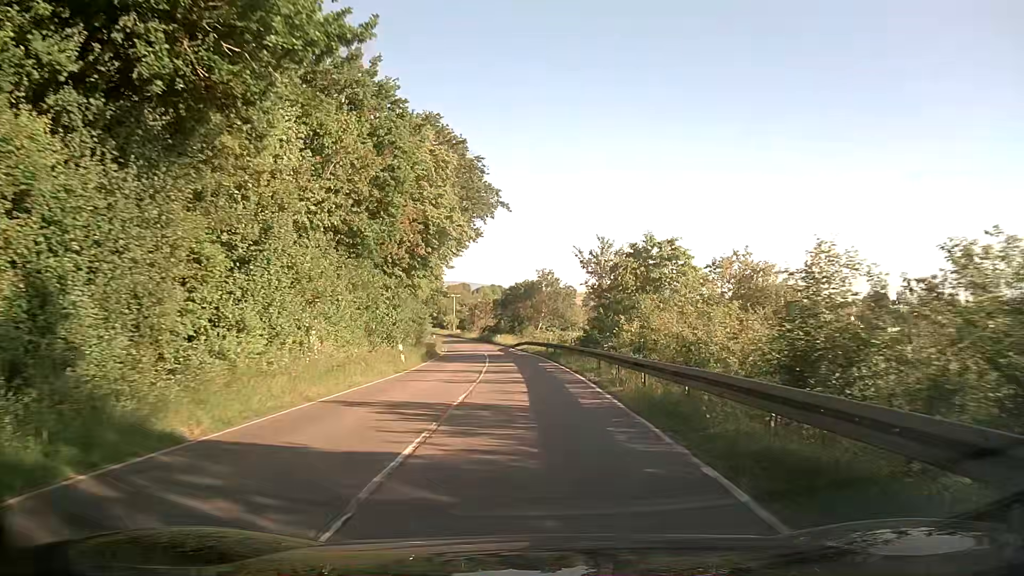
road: tertiary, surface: asphalt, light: Day
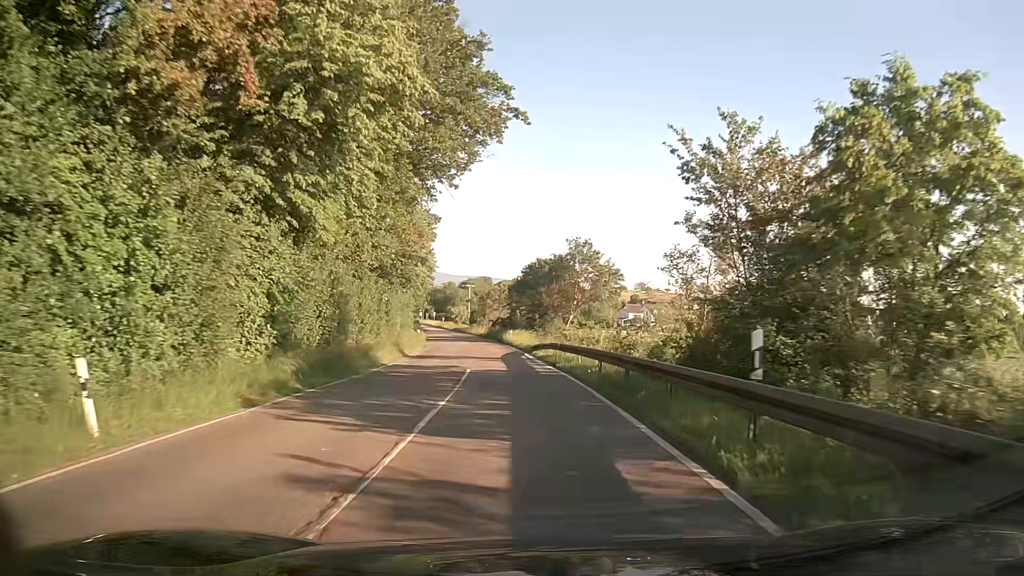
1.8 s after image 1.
(-0.3, +24.0) m; -2°
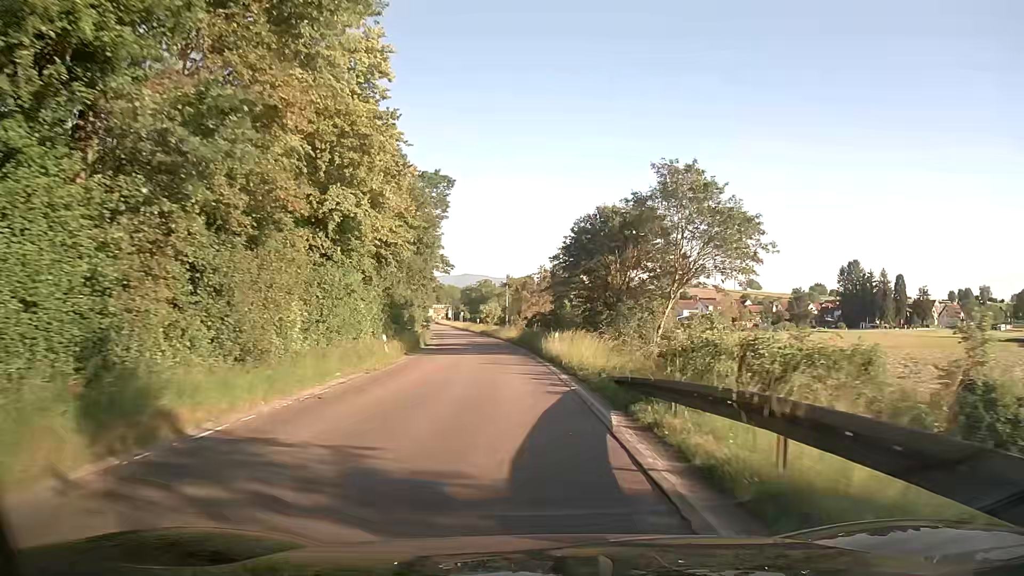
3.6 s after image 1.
(-0.7, +25.7) m; -4°
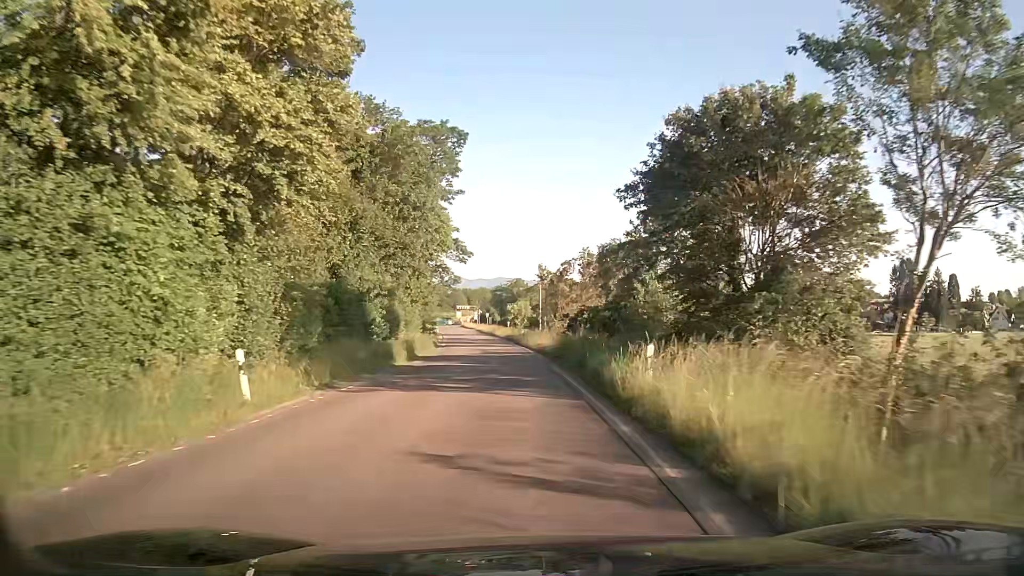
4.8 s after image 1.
(-0.2, +17.6) m; -2°
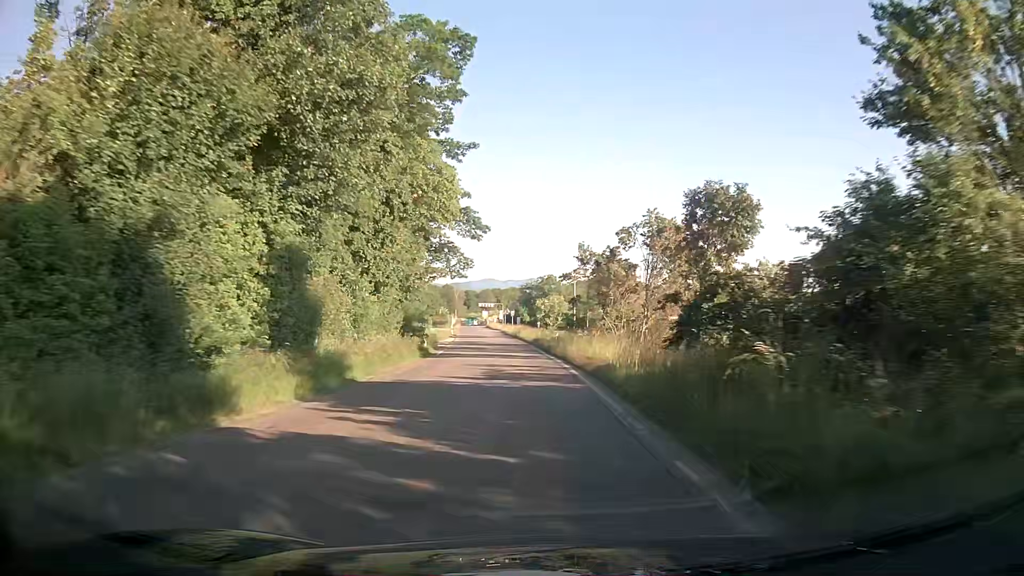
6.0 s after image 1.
(-0.5, +17.7) m; -3°
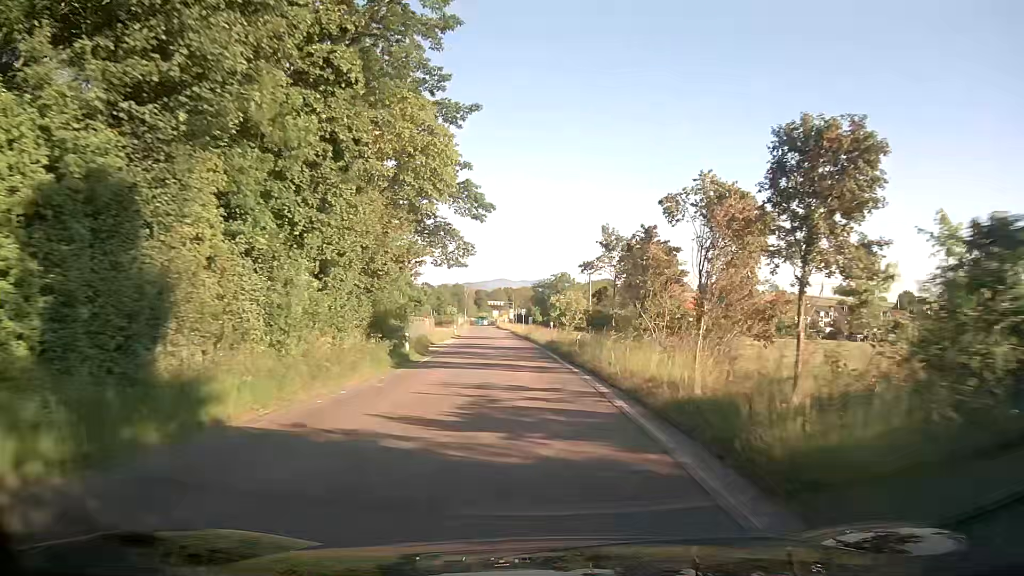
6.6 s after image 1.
(-0.1, +8.8) m; -2°
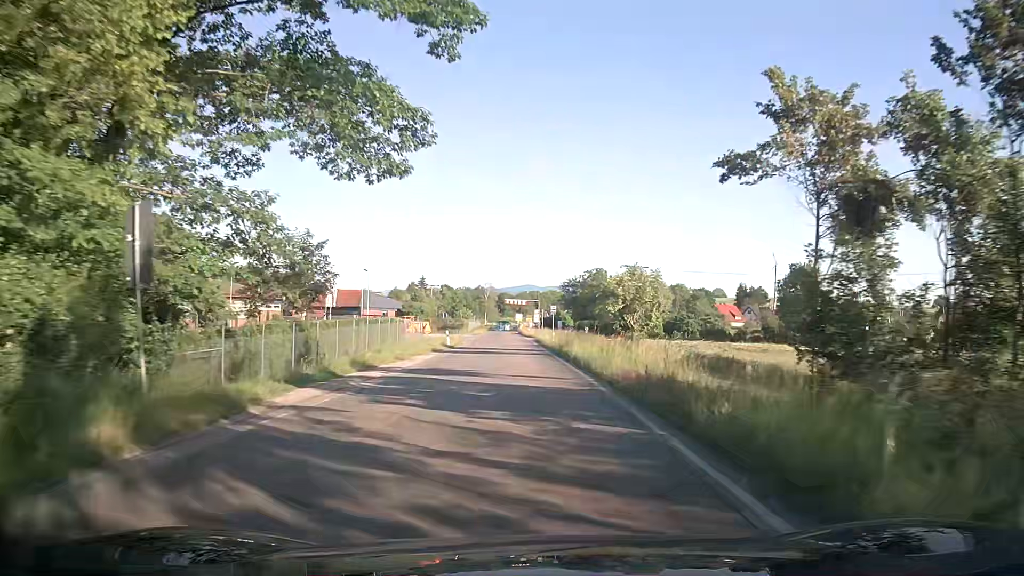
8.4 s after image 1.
(-0.3, +26.4) m; -2°
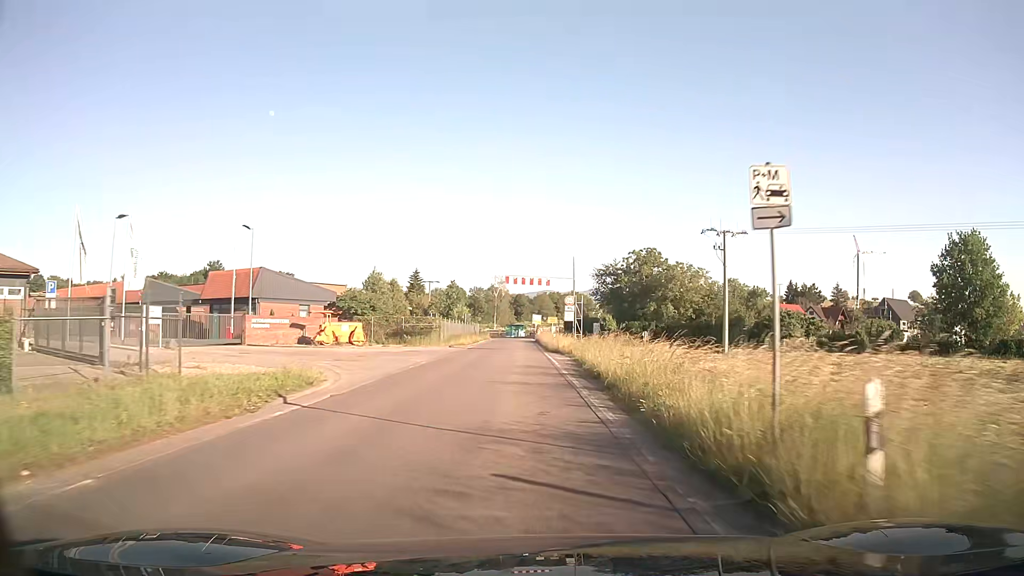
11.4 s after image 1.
(-0.6, +43.3) m; -2°
(0, +10) (0, +20) (0, +30) (0, +40) (-1, +50) (-1, +60) (-1, +70) (-1, +80) (-1, +90) (-2, +100) m
